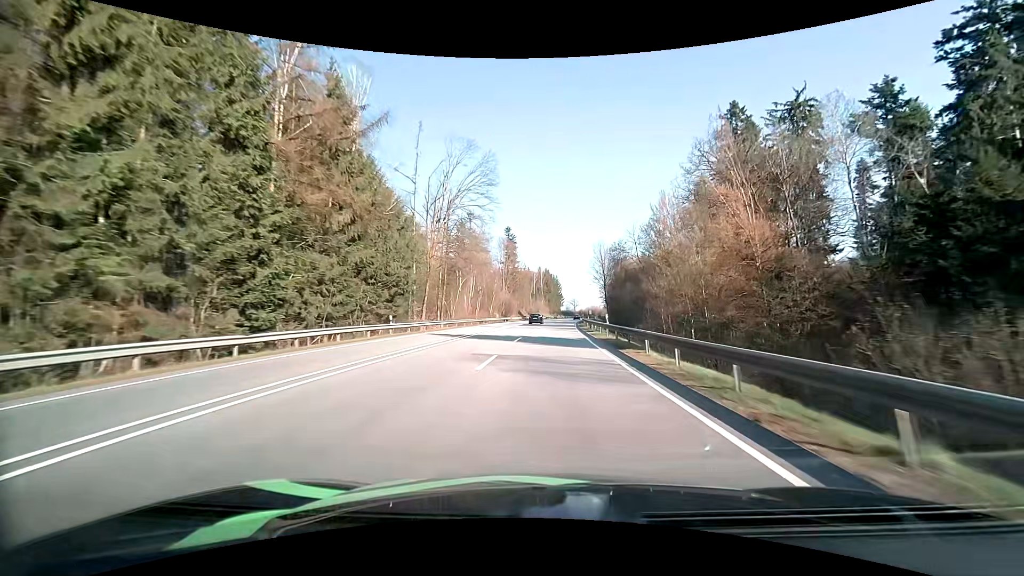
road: primary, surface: asphalt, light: Day
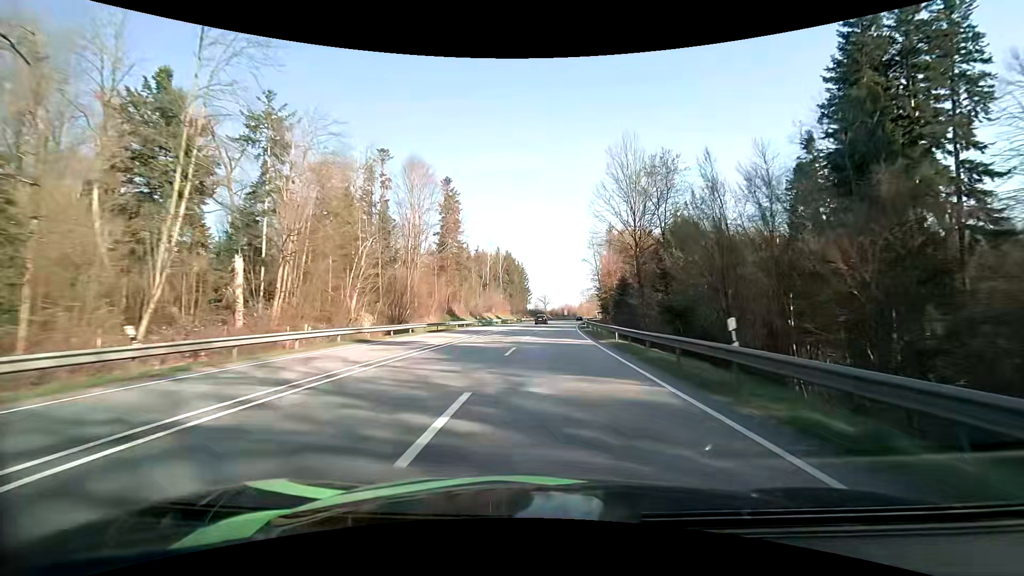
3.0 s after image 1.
(+2.3, +68.3) m; +4°
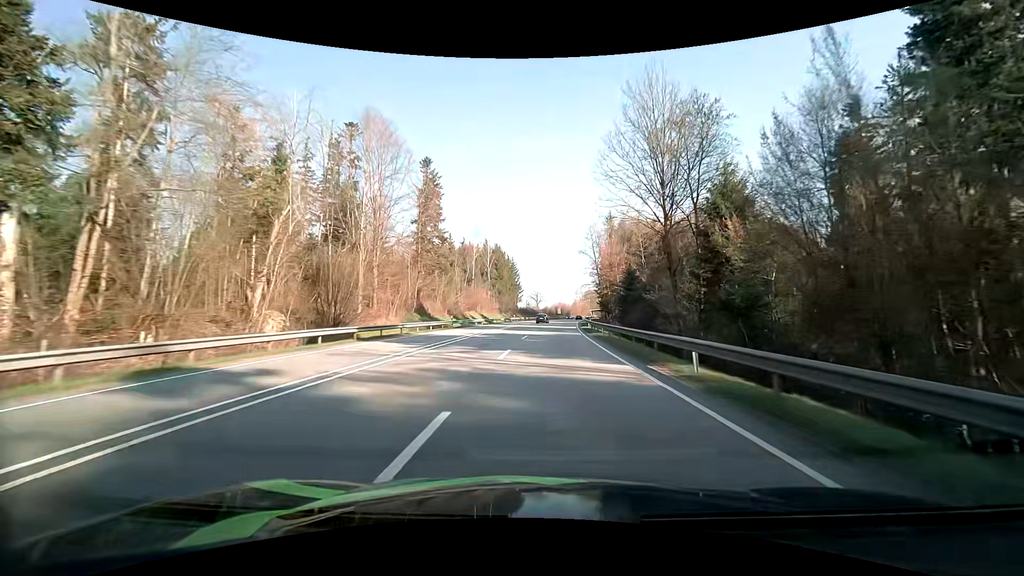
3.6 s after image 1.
(0.0, +13.9) m; +1°
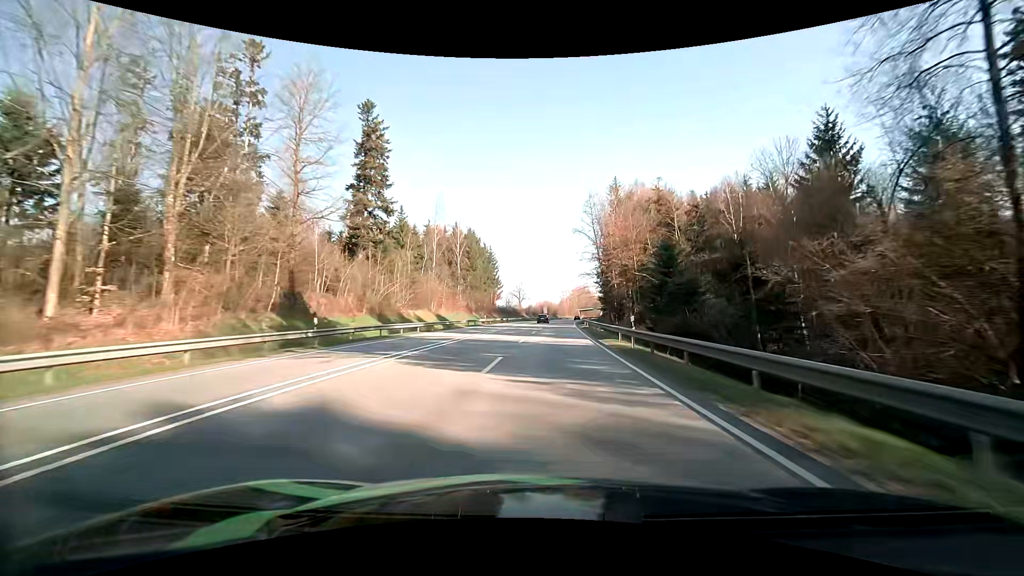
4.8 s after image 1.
(+0.4, +28.1) m; +2°
